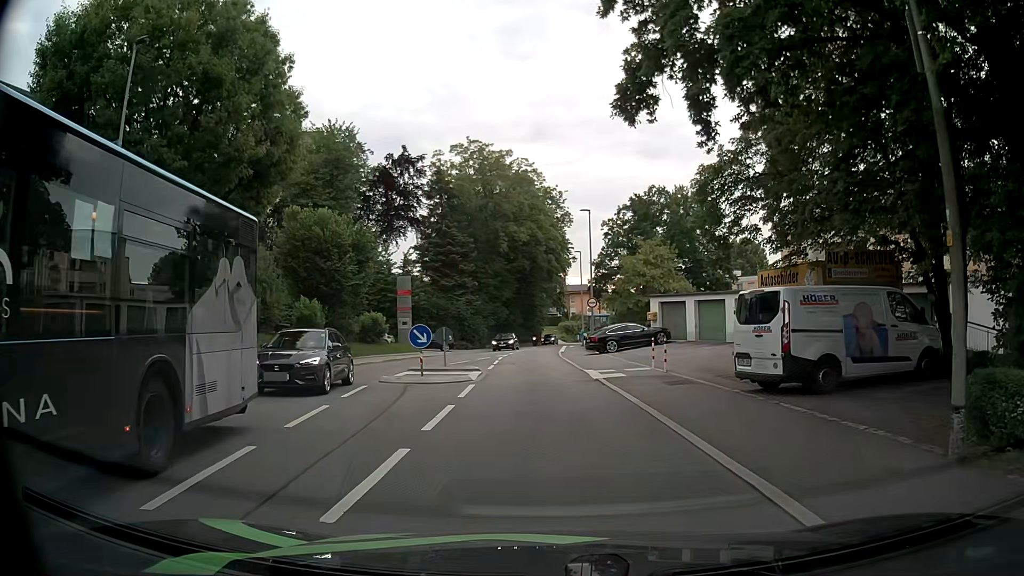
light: Day
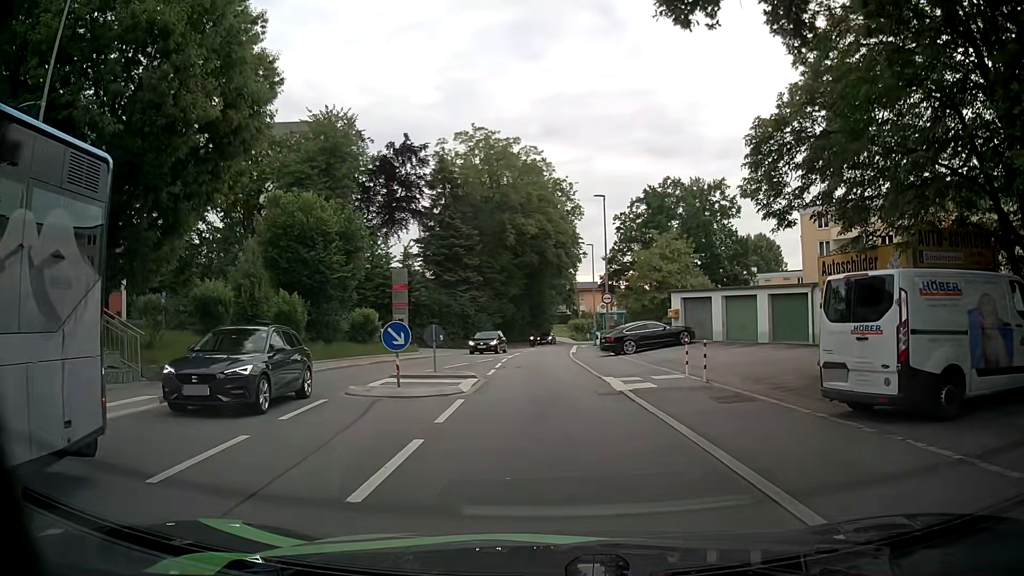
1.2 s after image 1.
(0.0, +3.9) m; 0°
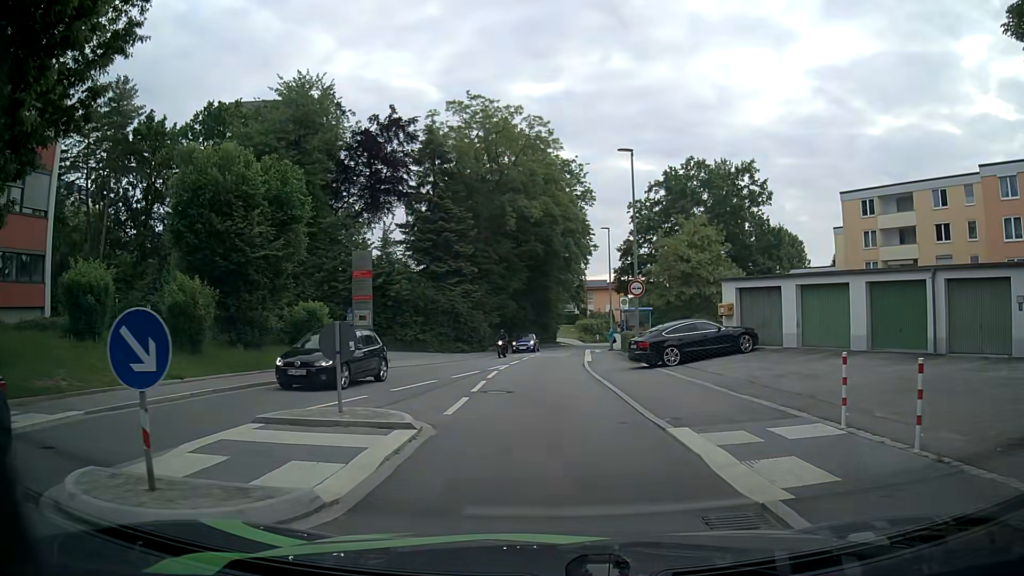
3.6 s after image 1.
(-0.1, +9.5) m; 0°
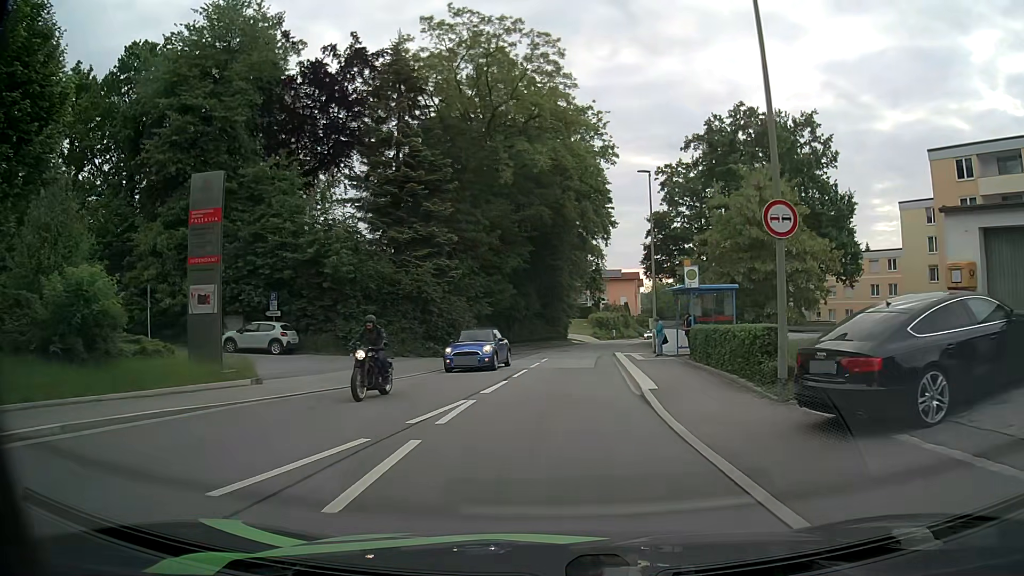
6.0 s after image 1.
(-0.3, +15.4) m; -2°
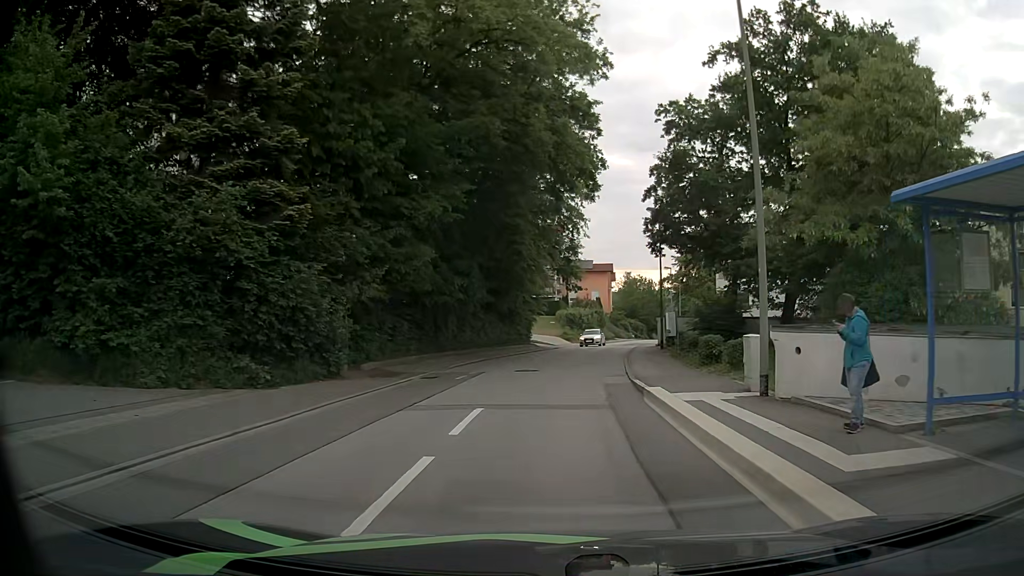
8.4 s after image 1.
(+0.5, +18.9) m; +4°
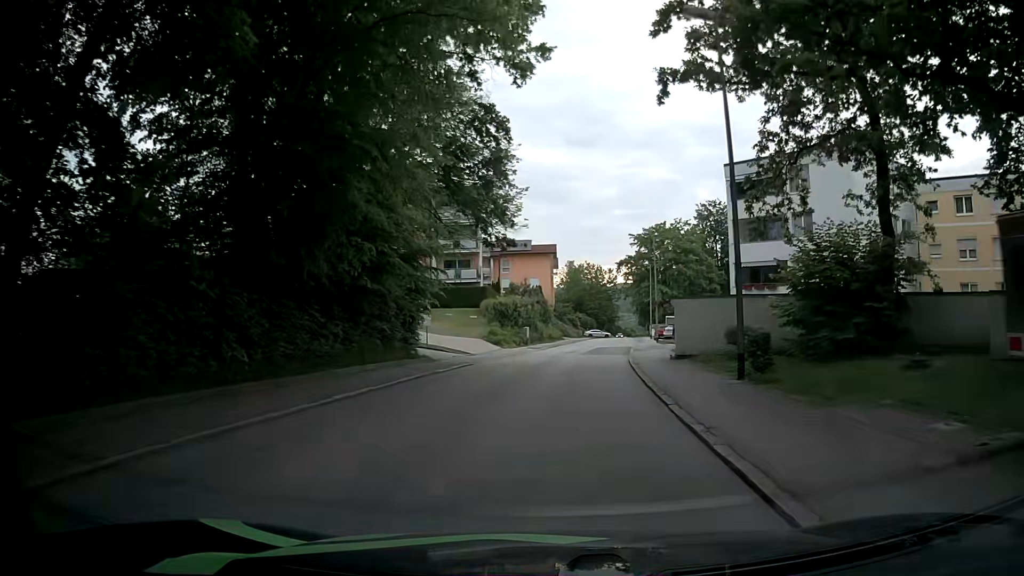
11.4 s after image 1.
(+1.2, +25.8) m; +5°
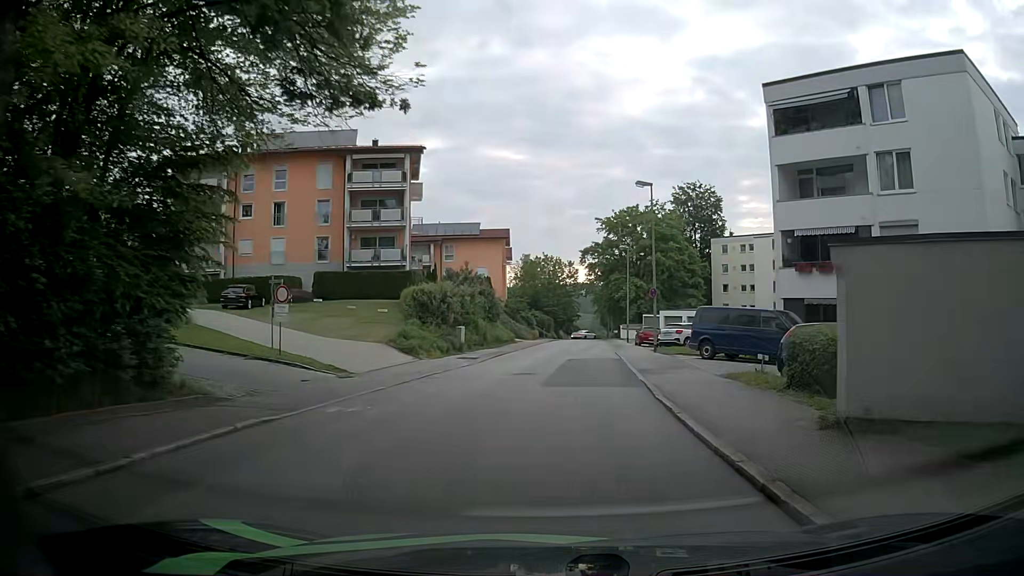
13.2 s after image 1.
(+0.6, +16.3) m; +3°
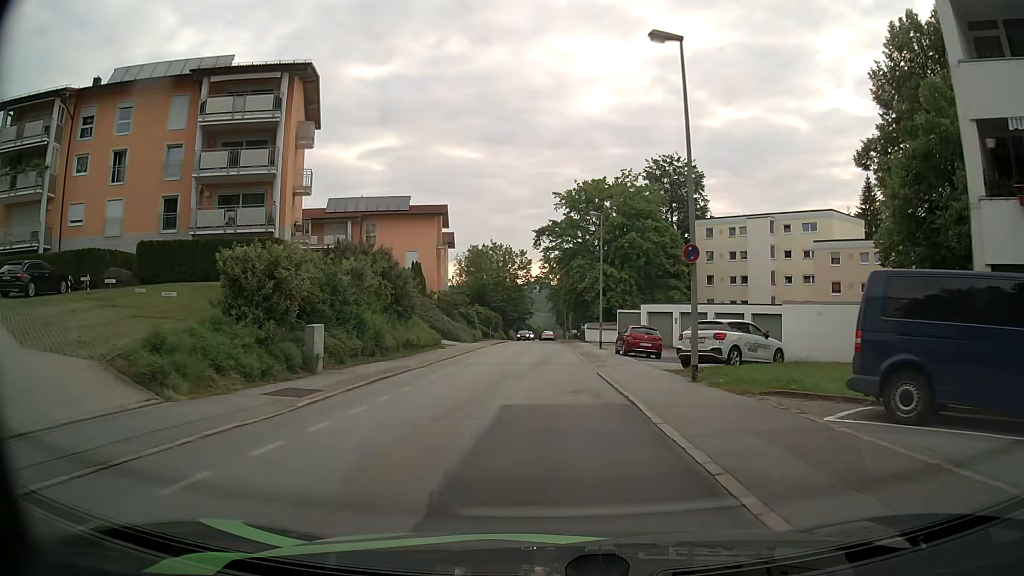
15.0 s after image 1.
(+0.9, +17.1) m; +5°
